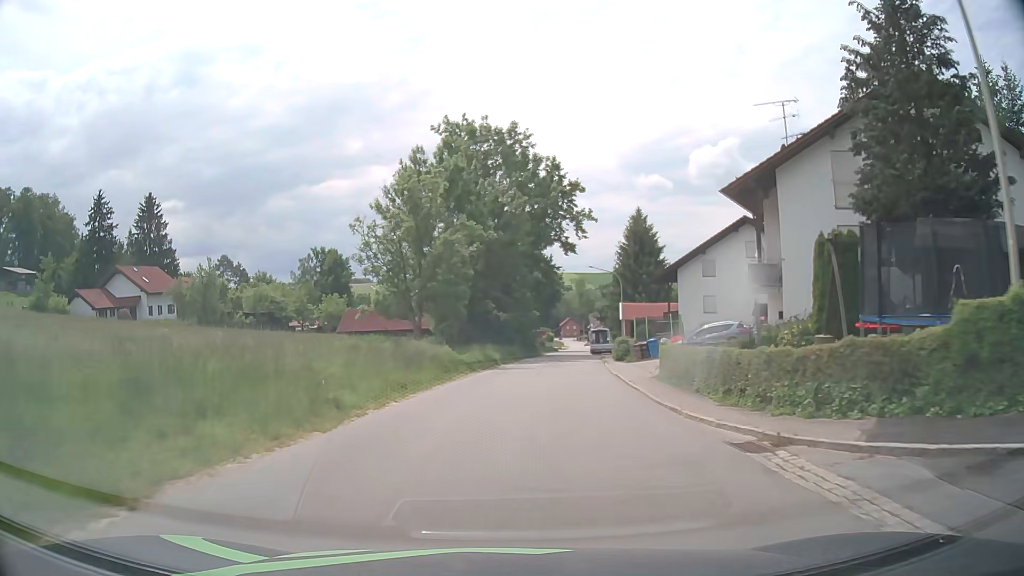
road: tertiary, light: Day
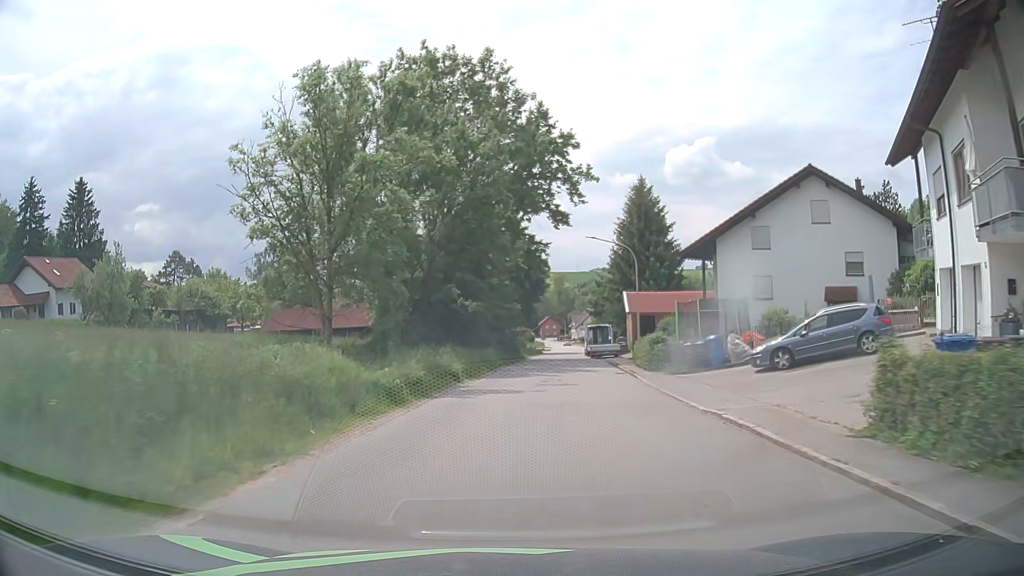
(+0.2, +15.4) m; +2°
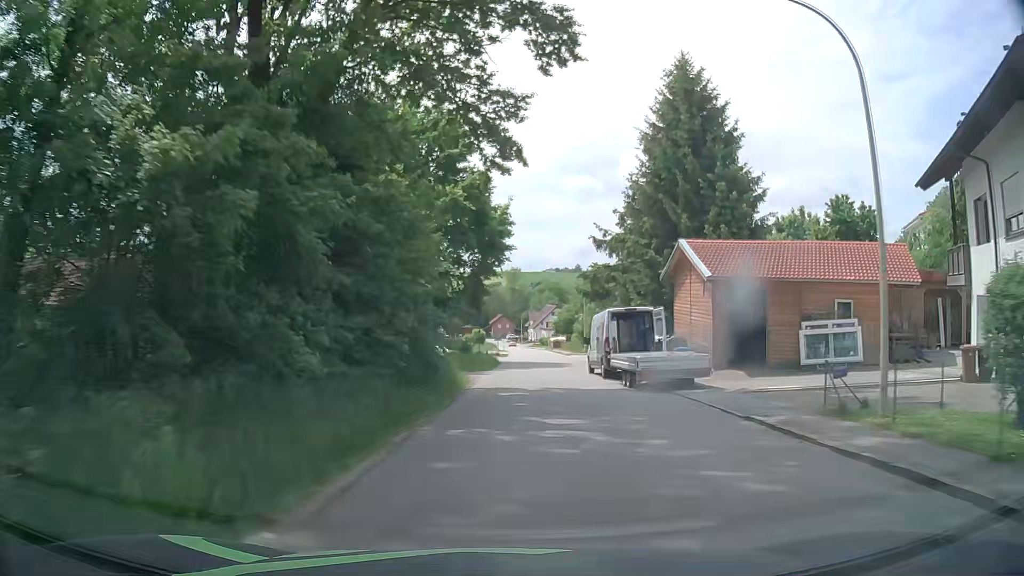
(+1.3, +30.6) m; +4°
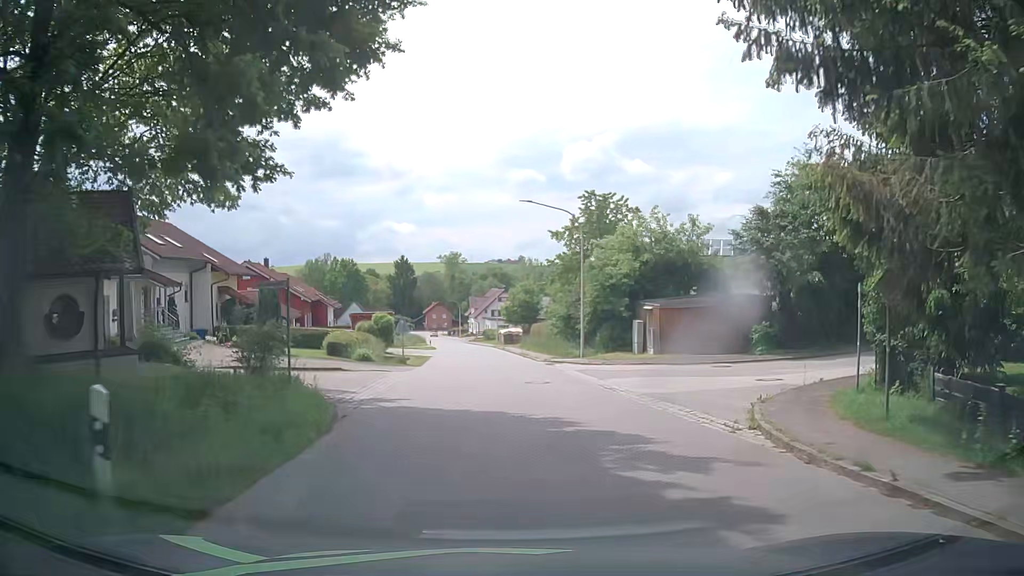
(+1.3, +33.4) m; +5°
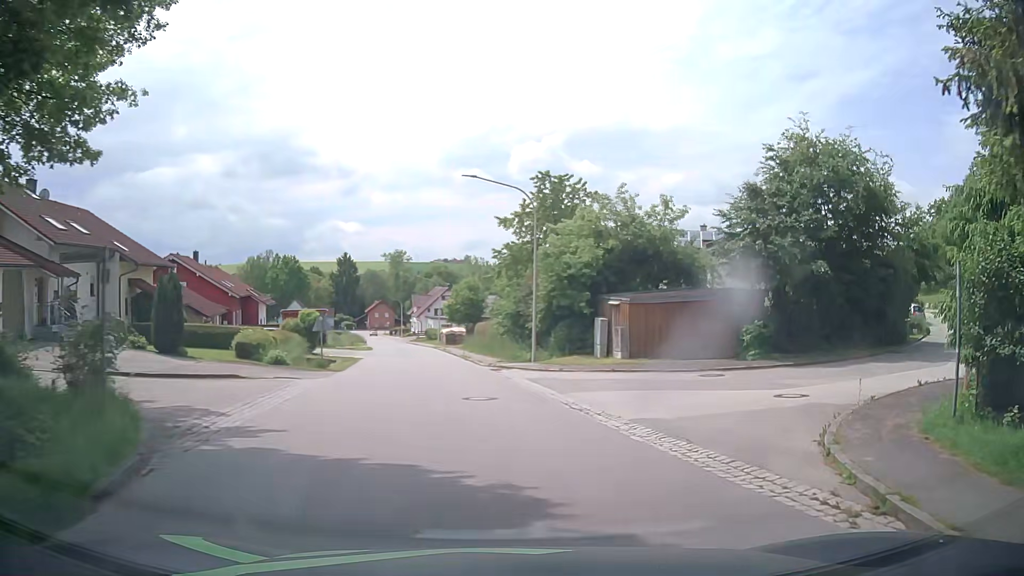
(+0.1, +4.8) m; +4°
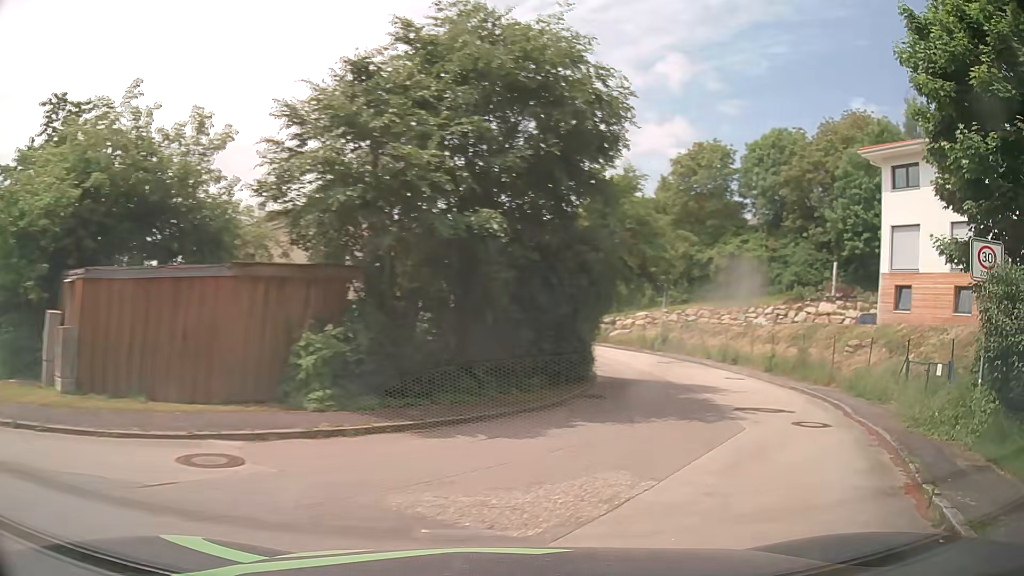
(+3.2, +11.8) m; +40°
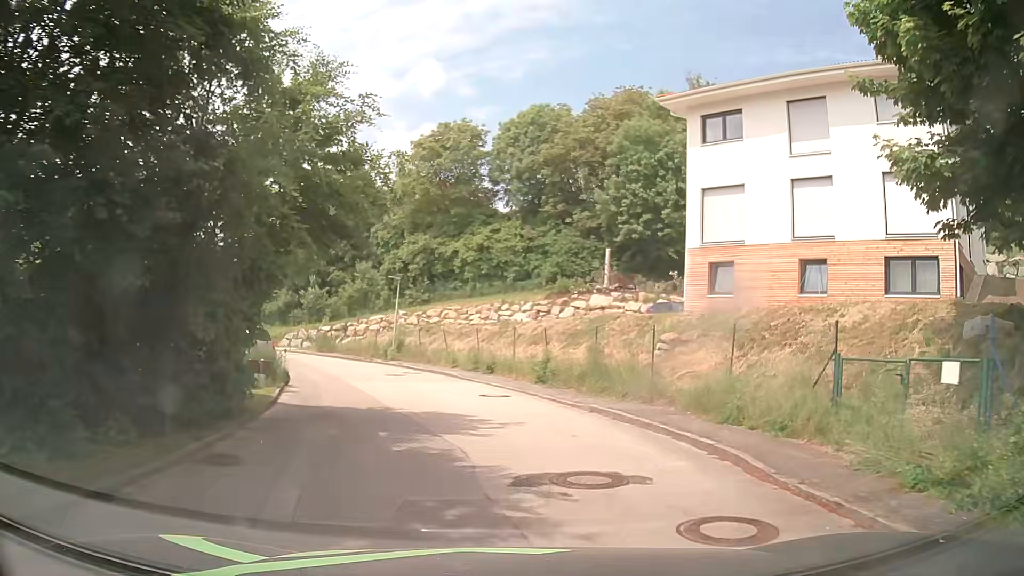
(+1.6, +7.7) m; +20°
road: residential
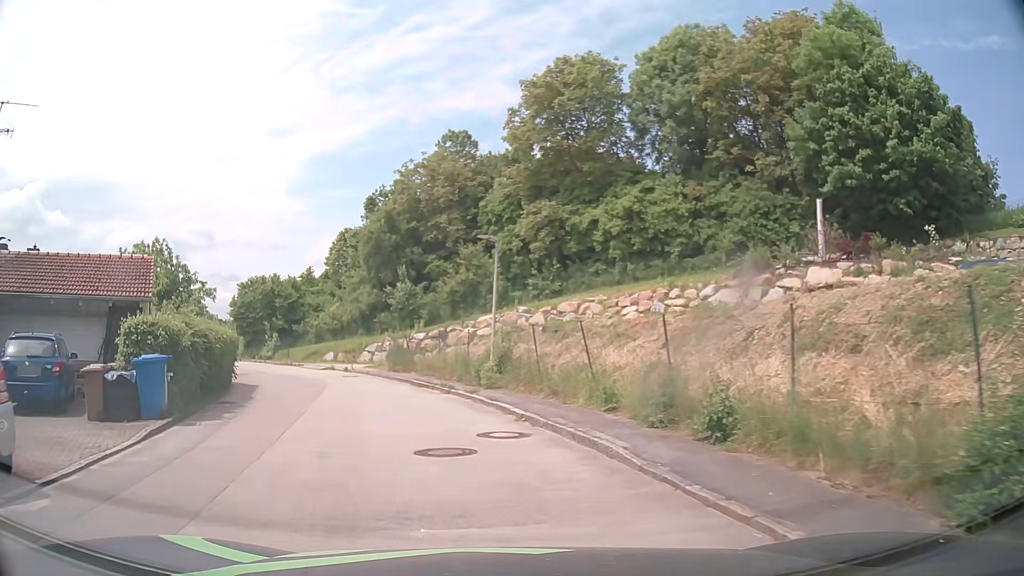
(-1.4, +15.5) m; -13°
